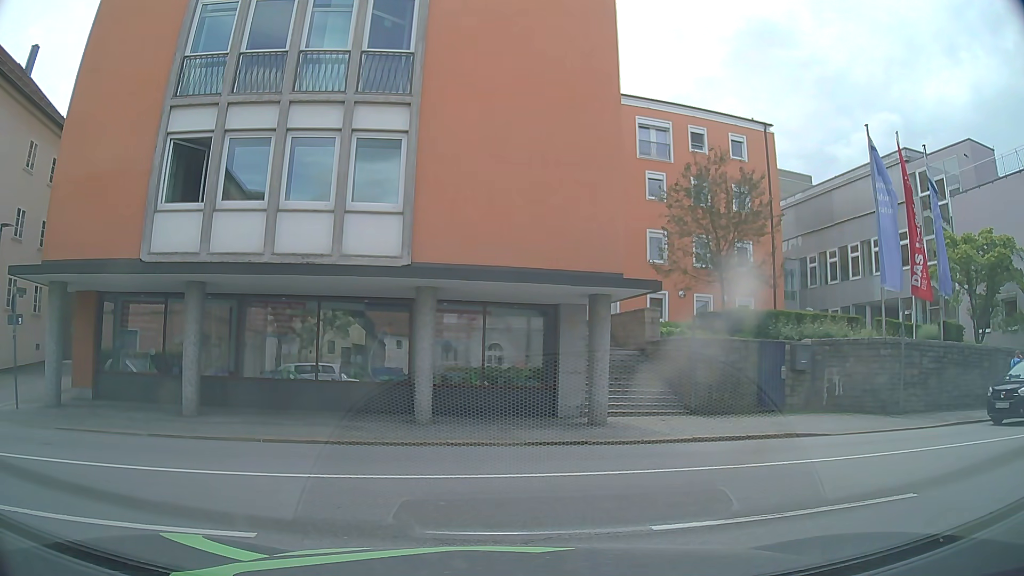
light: Day
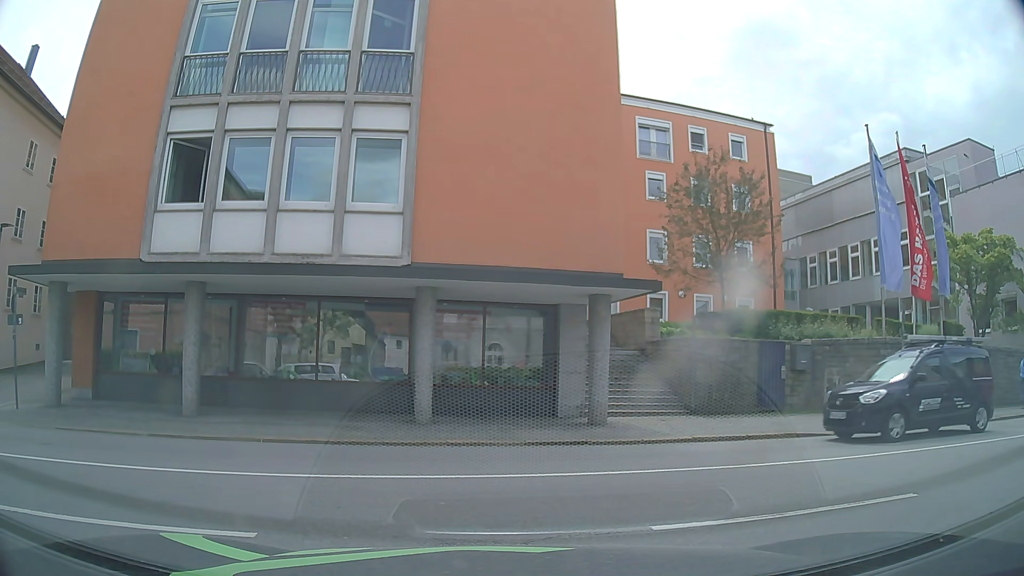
(0.0, 0.0) m; 0°
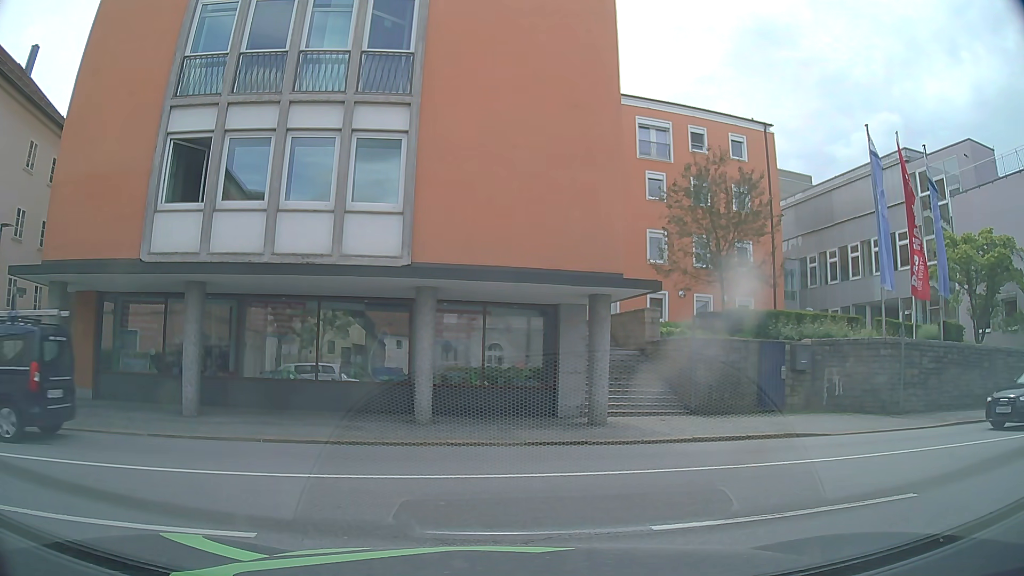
(0.0, 0.0) m; 0°
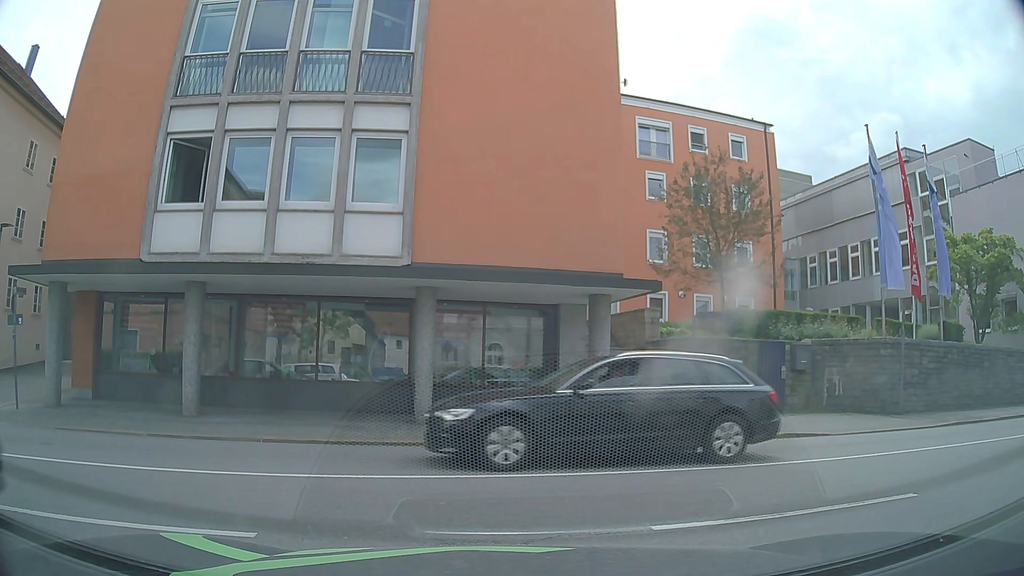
(0.0, 0.0) m; 0°
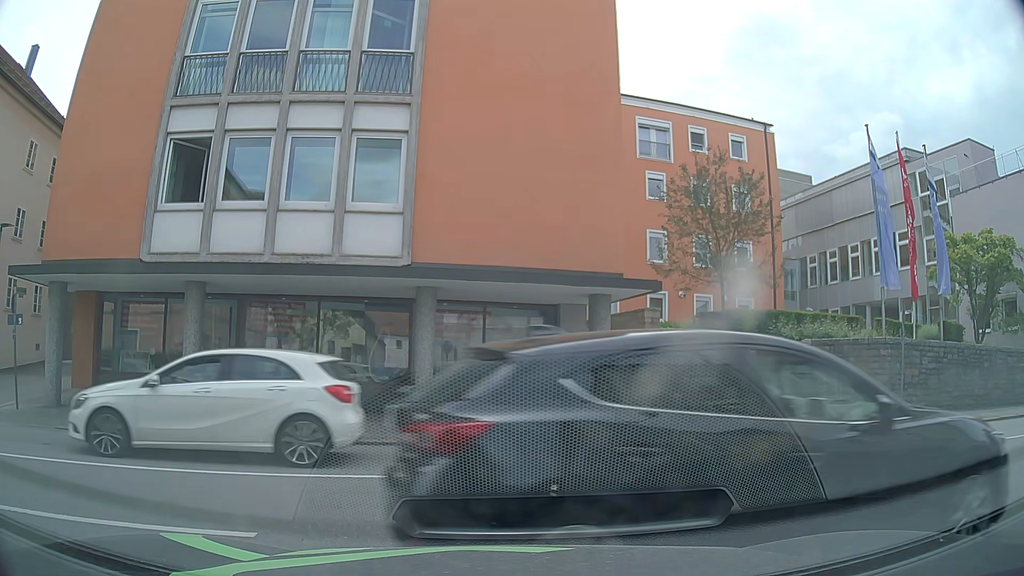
(0.0, 0.0) m; 0°
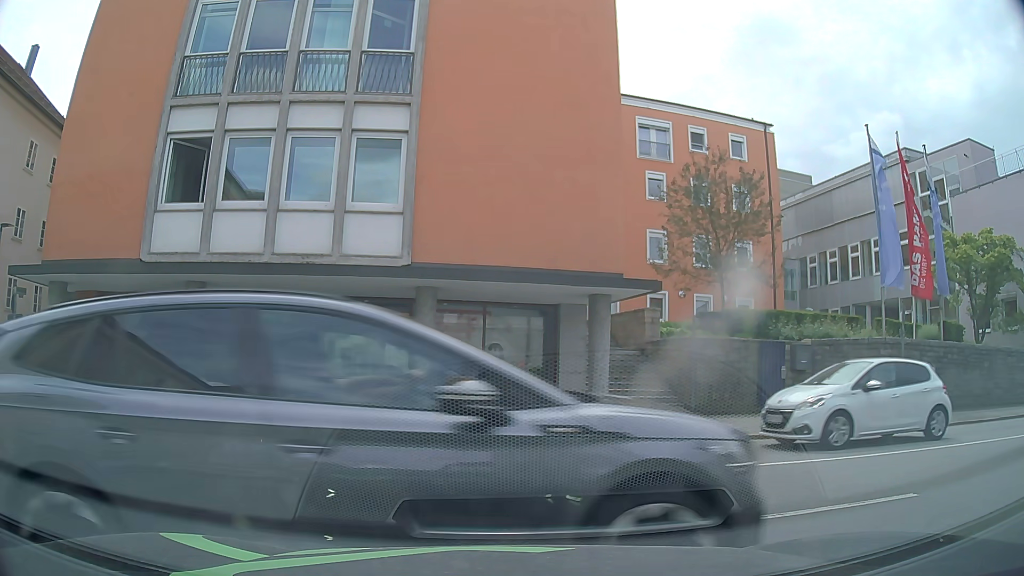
(0.0, 0.0) m; 0°
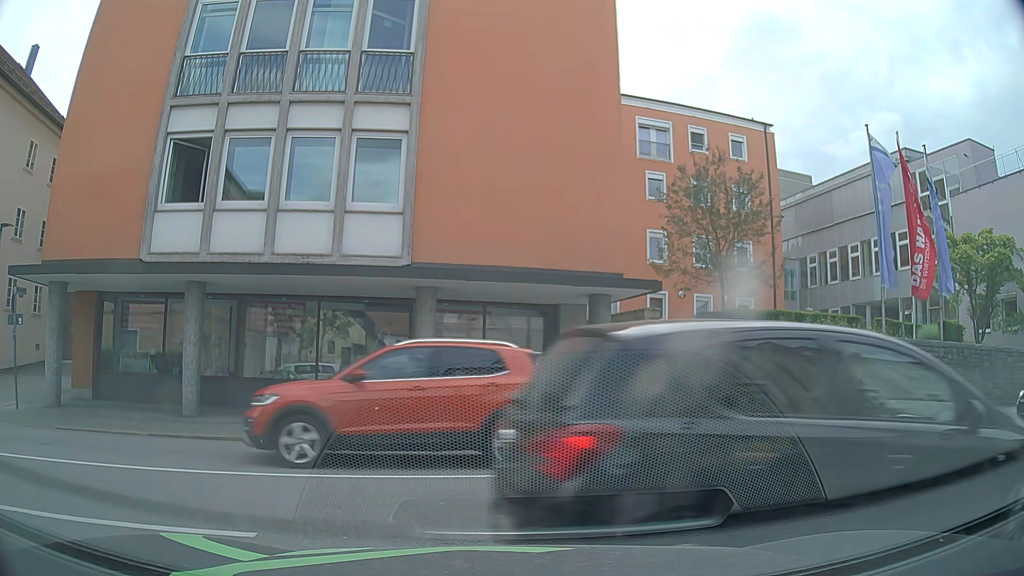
(0.0, 0.0) m; 0°
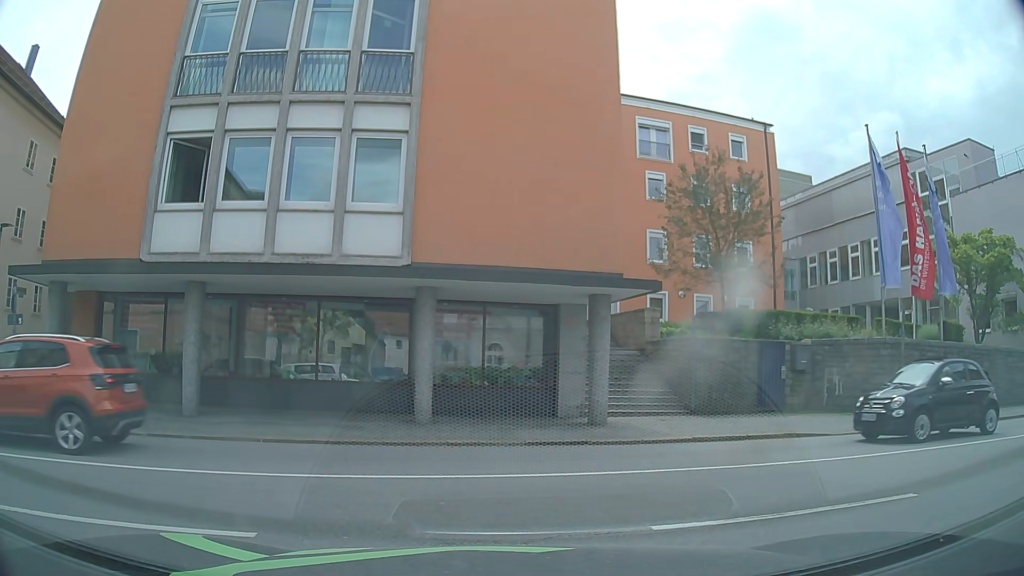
(0.0, 0.0) m; 0°
